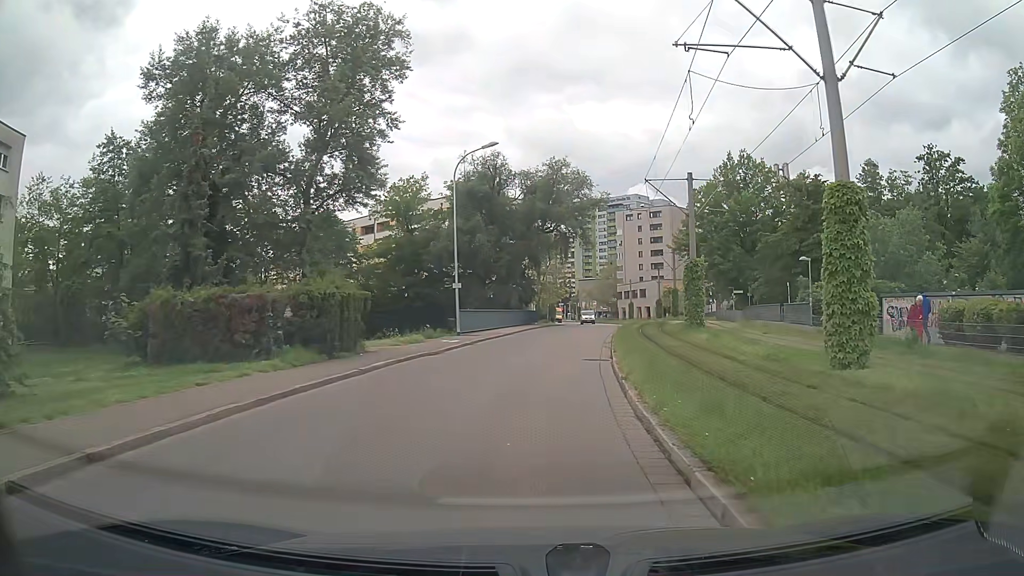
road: residential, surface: asphalt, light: Day
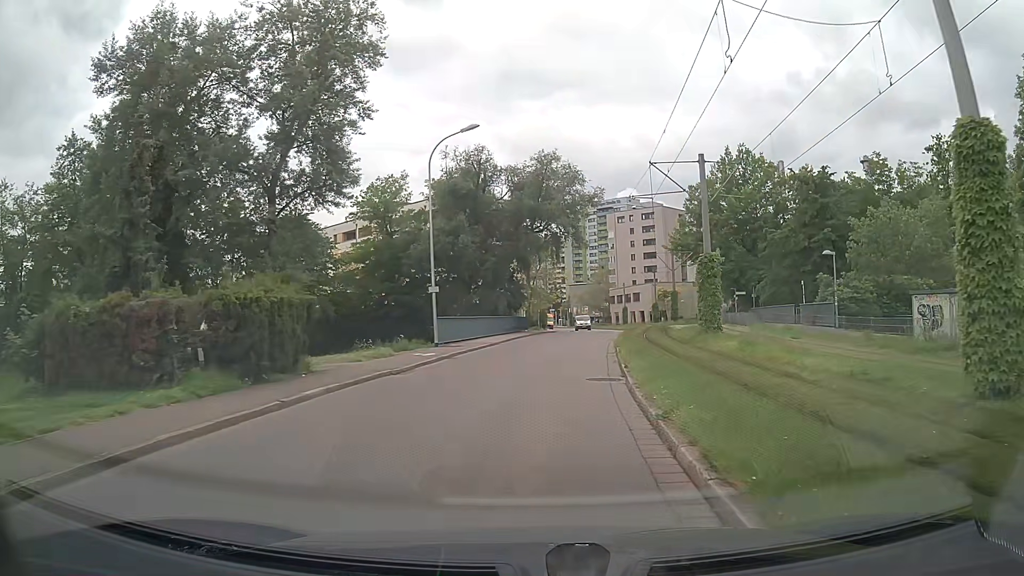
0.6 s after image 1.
(+0.1, +4.4) m; +2°
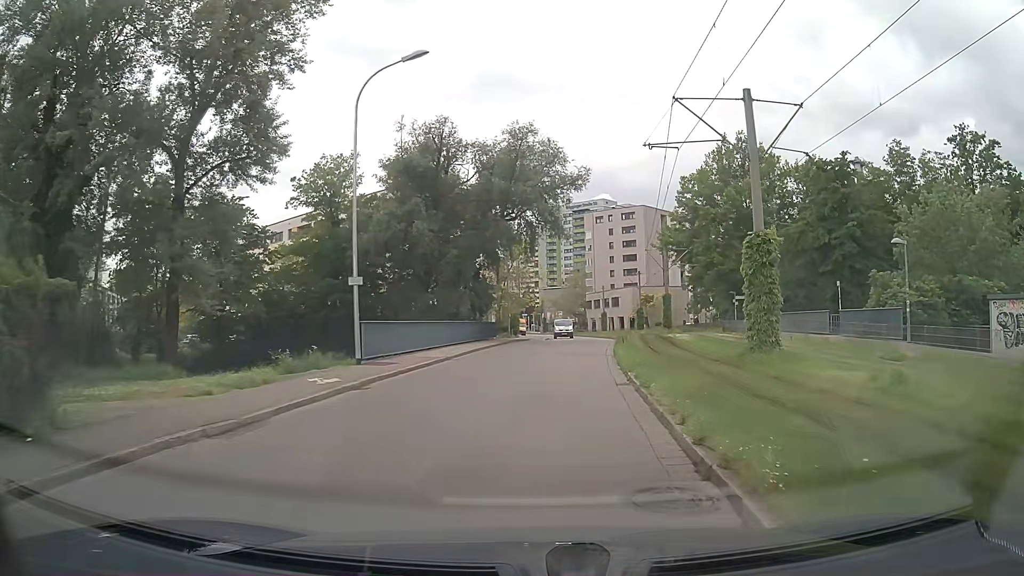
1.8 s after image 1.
(0.0, +8.8) m; +2°
